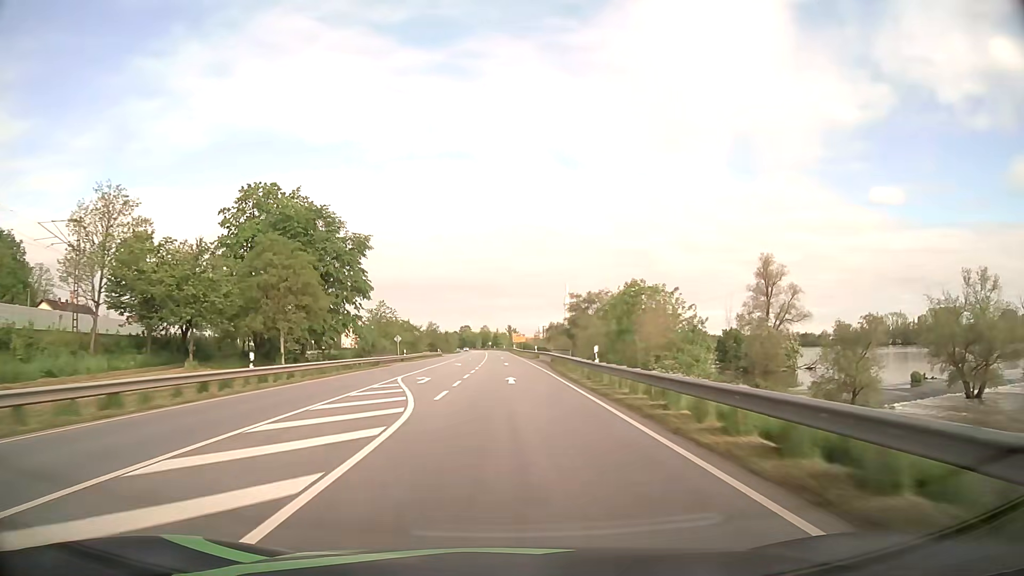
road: primary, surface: asphalt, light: Day
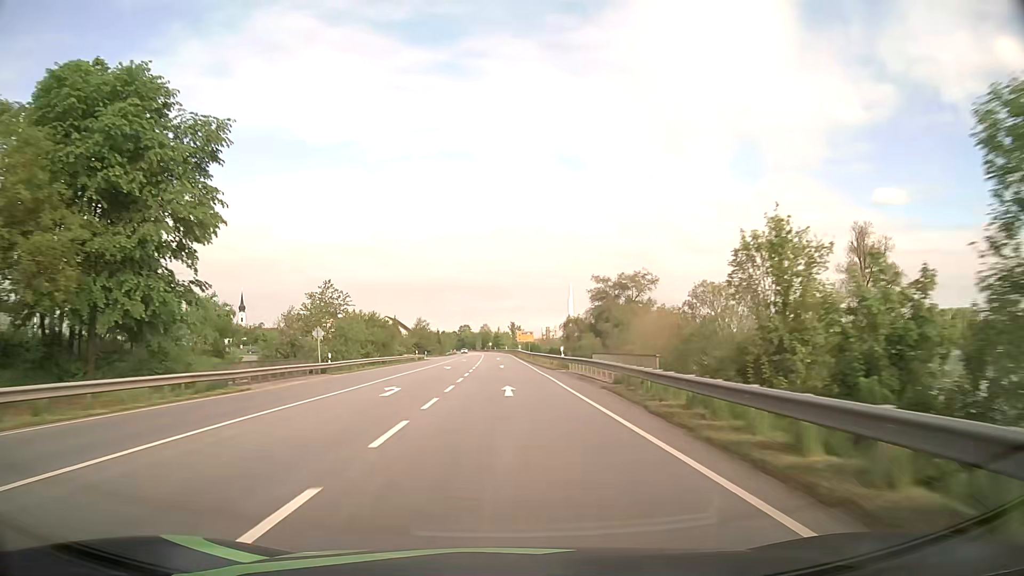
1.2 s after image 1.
(0.0, +32.0) m; 0°
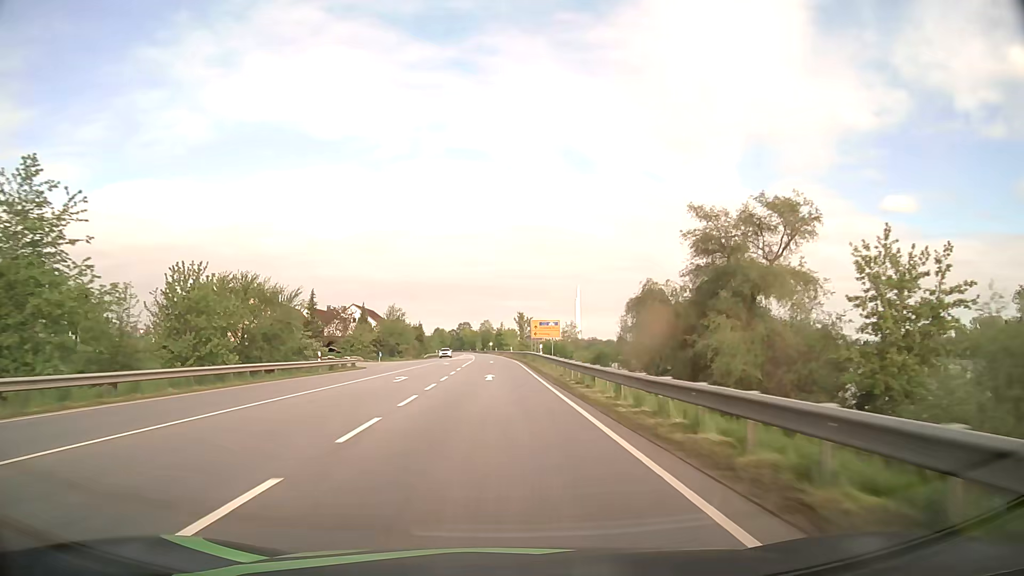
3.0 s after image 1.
(0.0, +48.0) m; 0°
(0, +10) (0, +20) (0, +30) (0, +40) (-1, +50) (-1, +60) (-1, +70) (-2, +80) (-2, +90) (-3, +100) m
